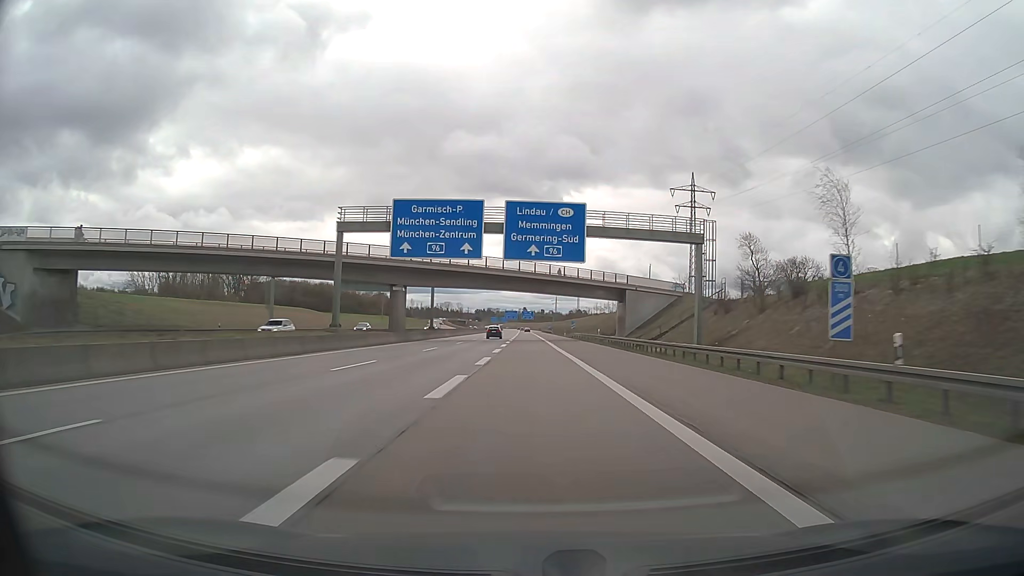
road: motorway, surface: asphalt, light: Day
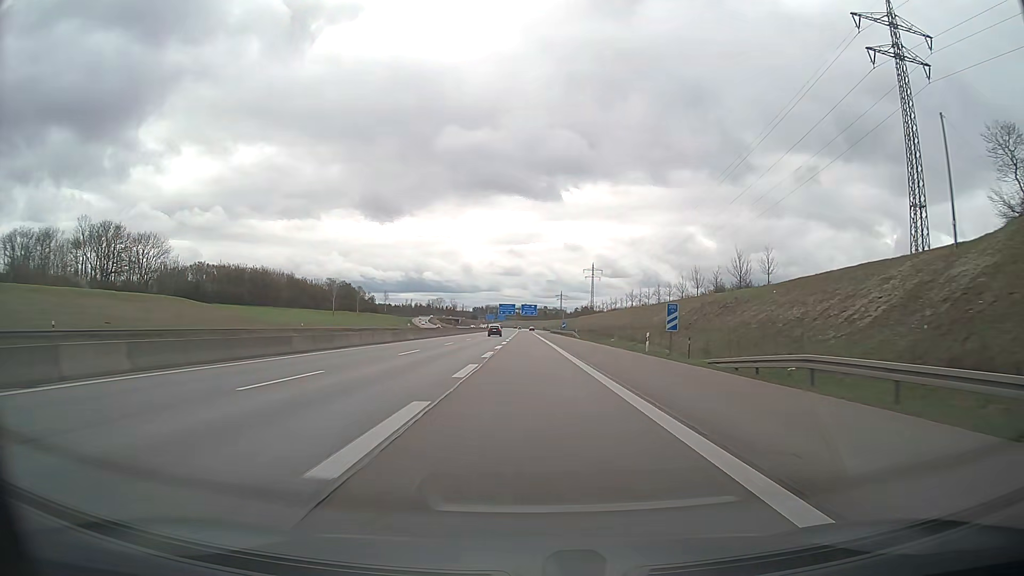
(+0.2, +79.1) m; 0°
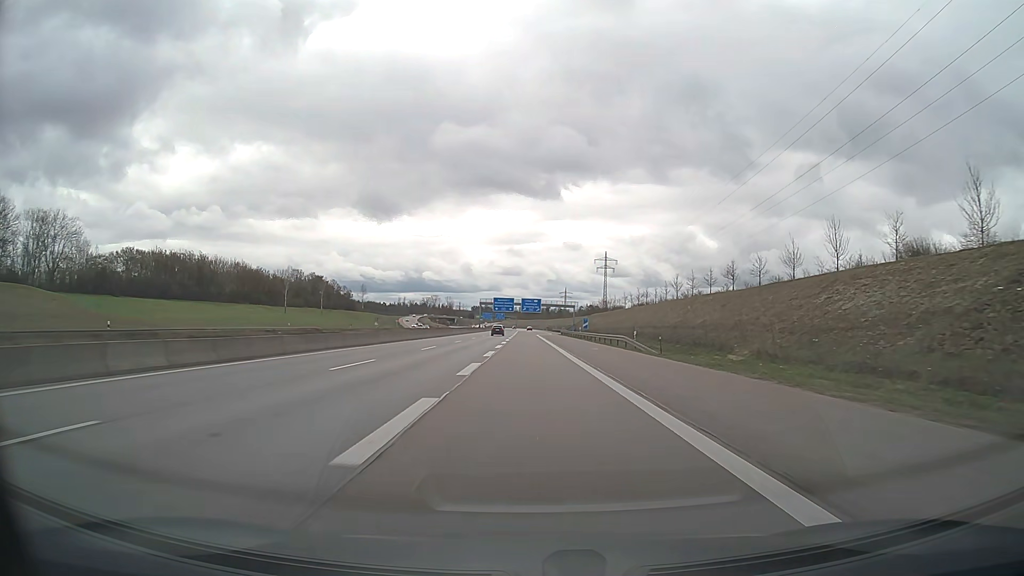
(-0.4, +47.4) m; 0°
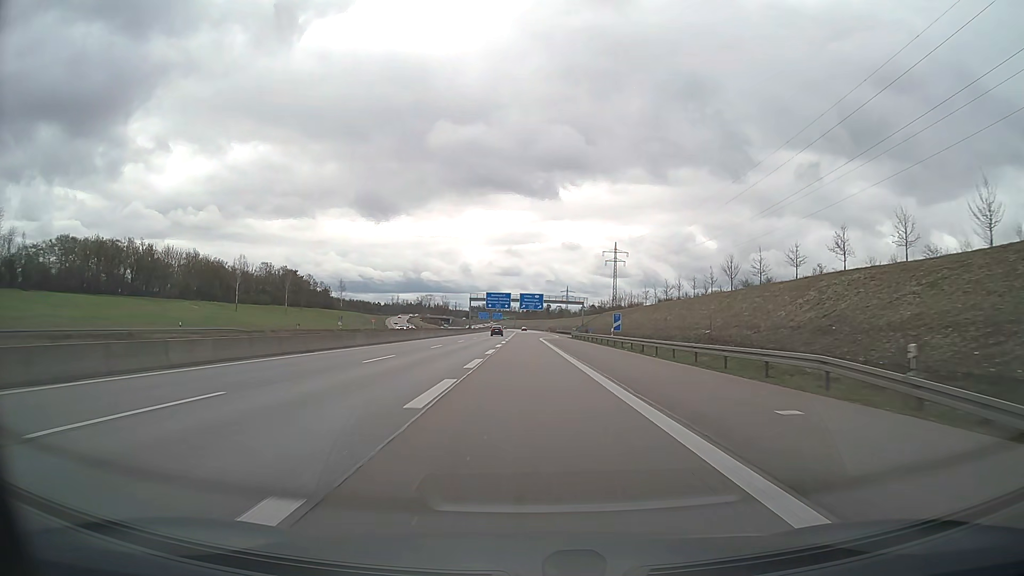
(0.0, +31.6) m; 0°
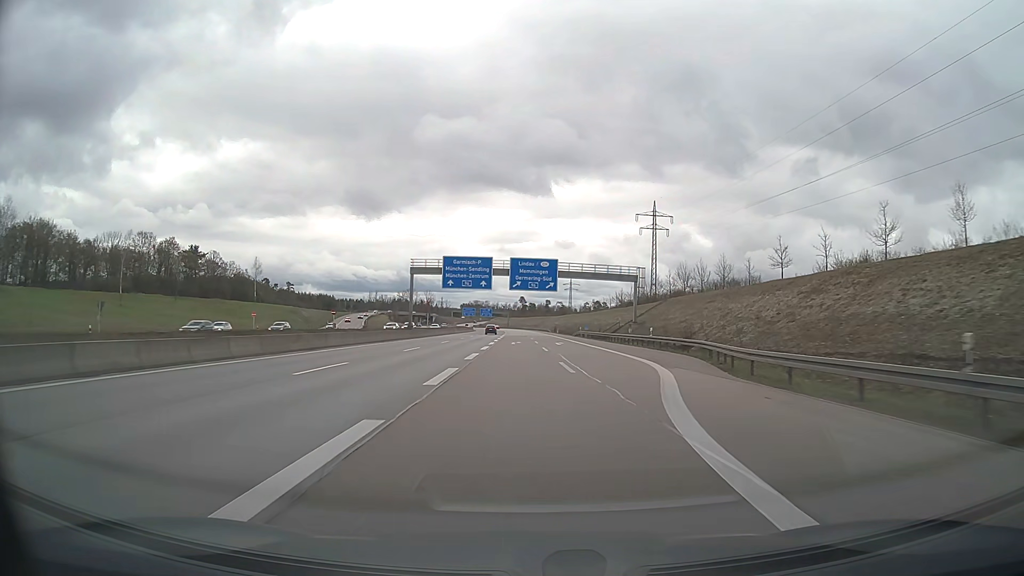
(-0.2, +78.9) m; 0°
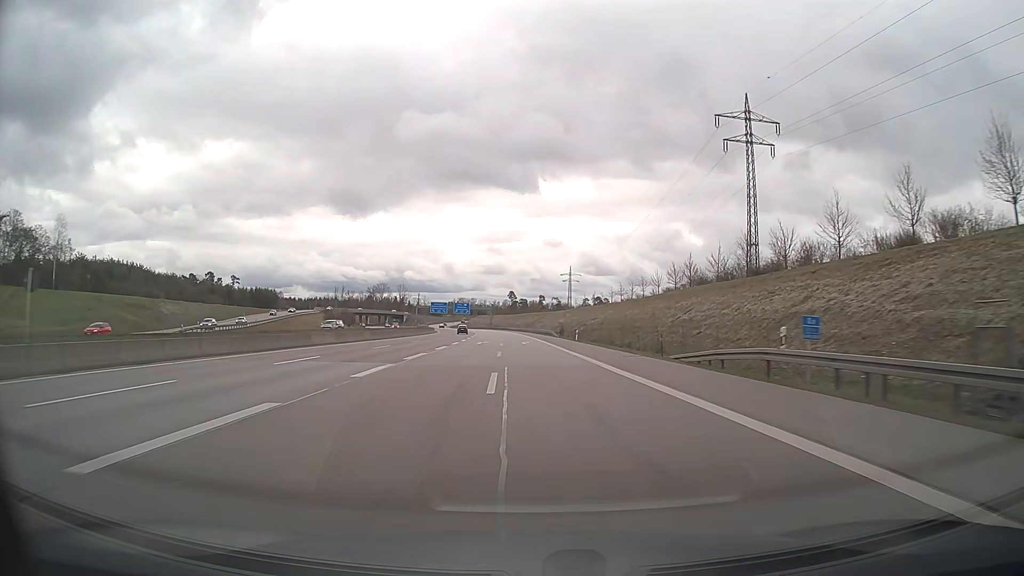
(+1.1, +78.9) m; +1°
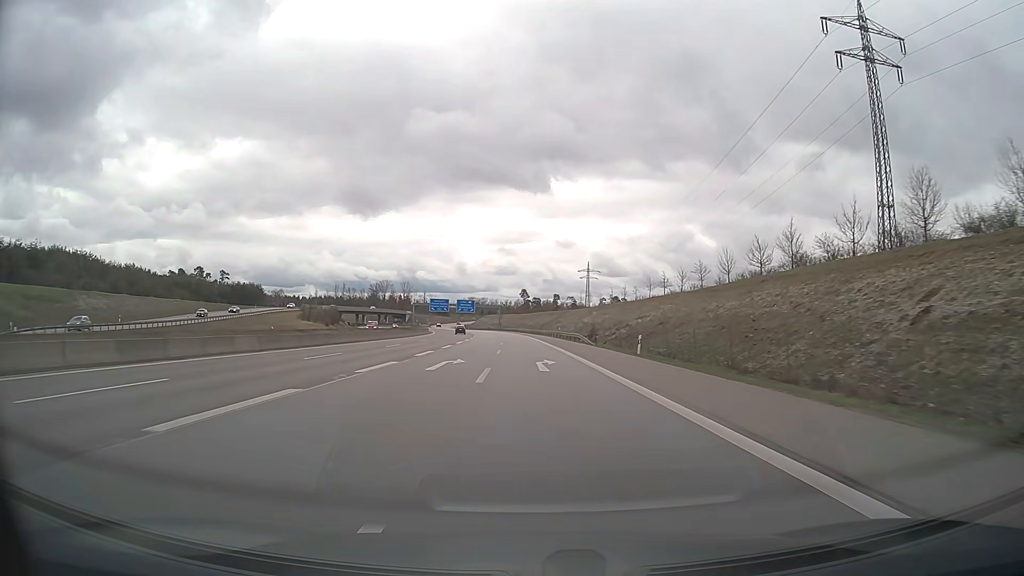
(-0.3, +31.6) m; -1°
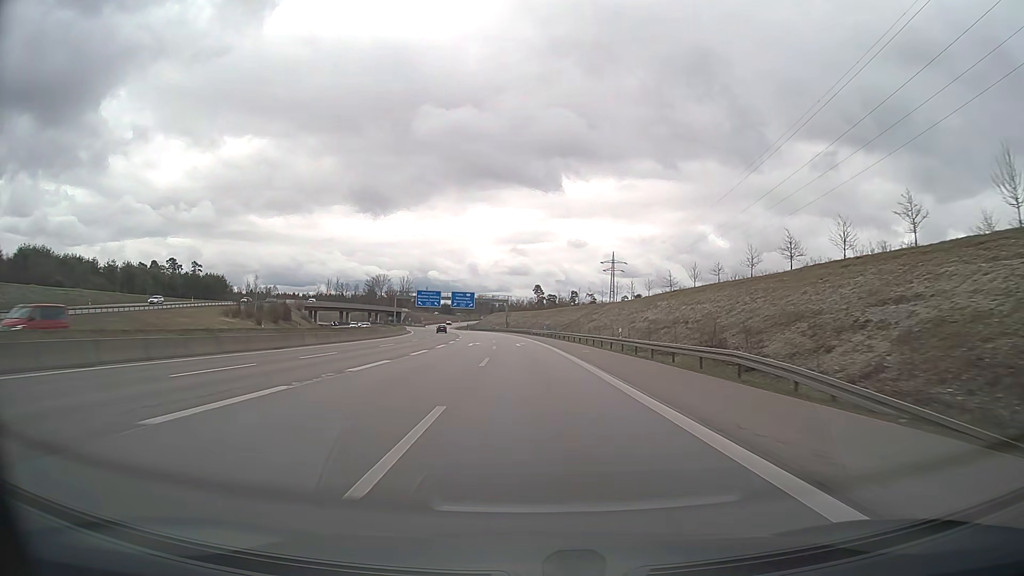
(-0.5, +47.4) m; -1°
(0, +10) (0, +20) (0, +30) (0, +40) (-1, +50) (-1, +60) (-2, +70) (-2, +80) (-3, +90) (-4, +100) m
